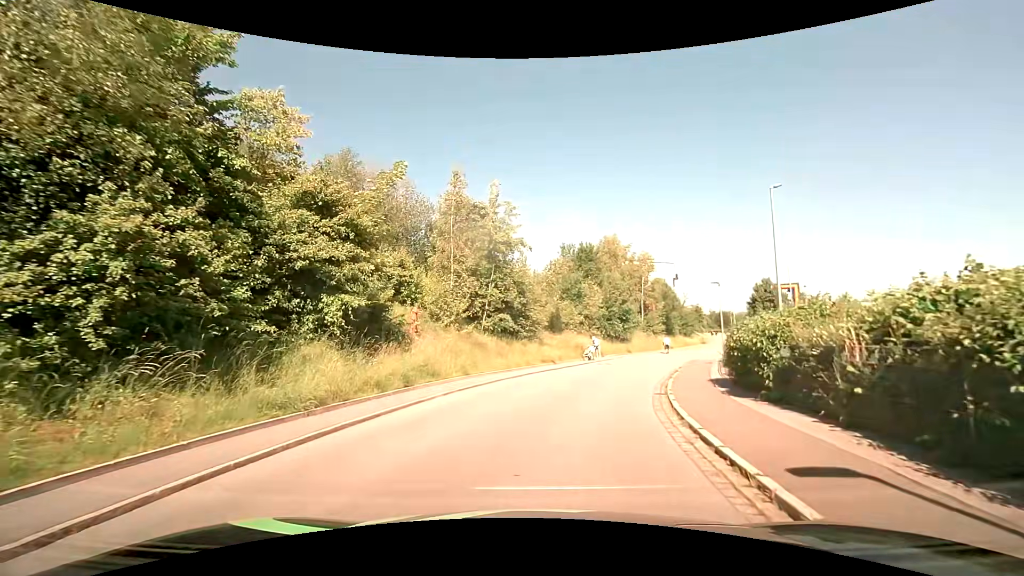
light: Day
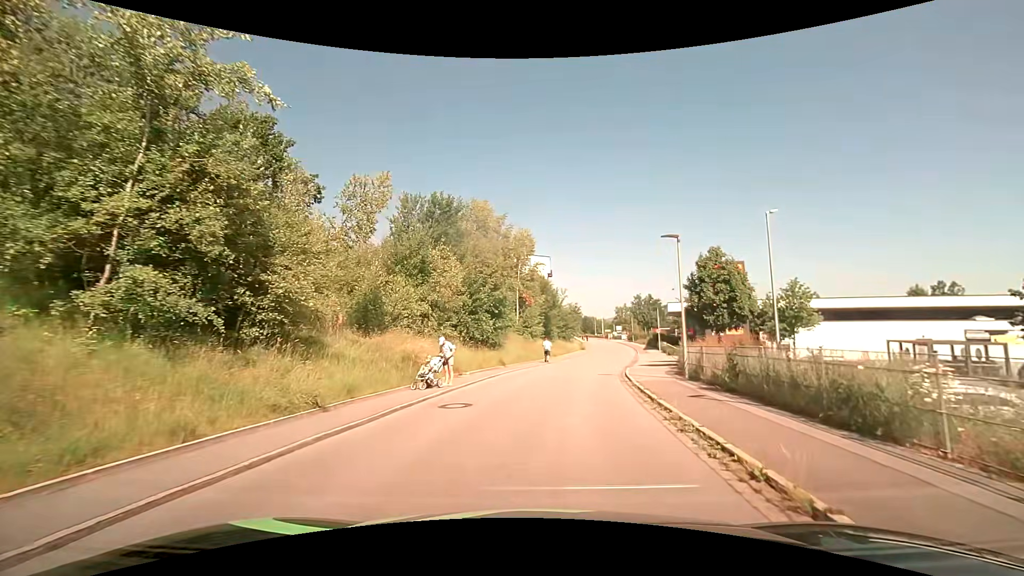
(+2.6, +17.9) m; +16°
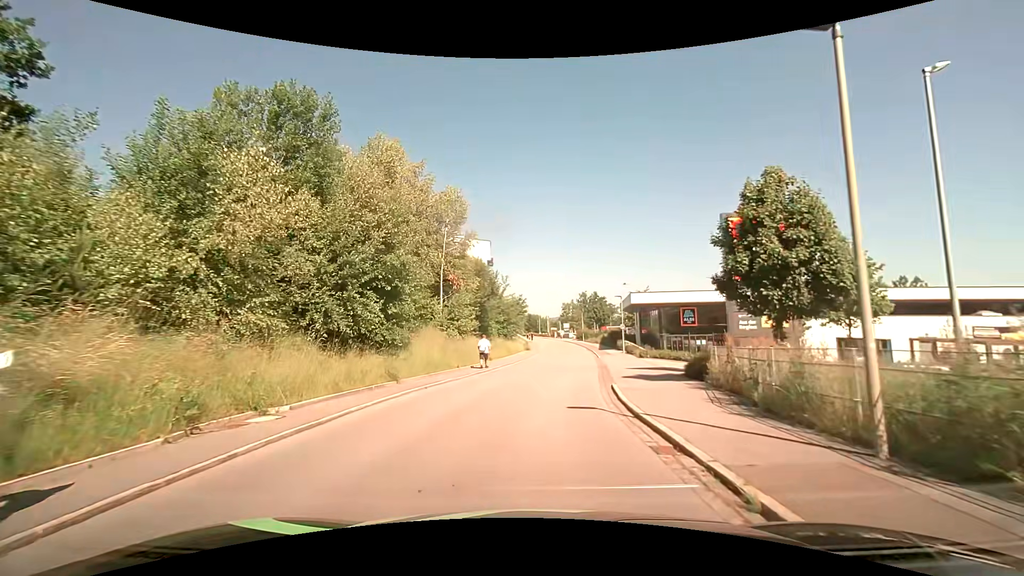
(+0.8, +12.5) m; +6°
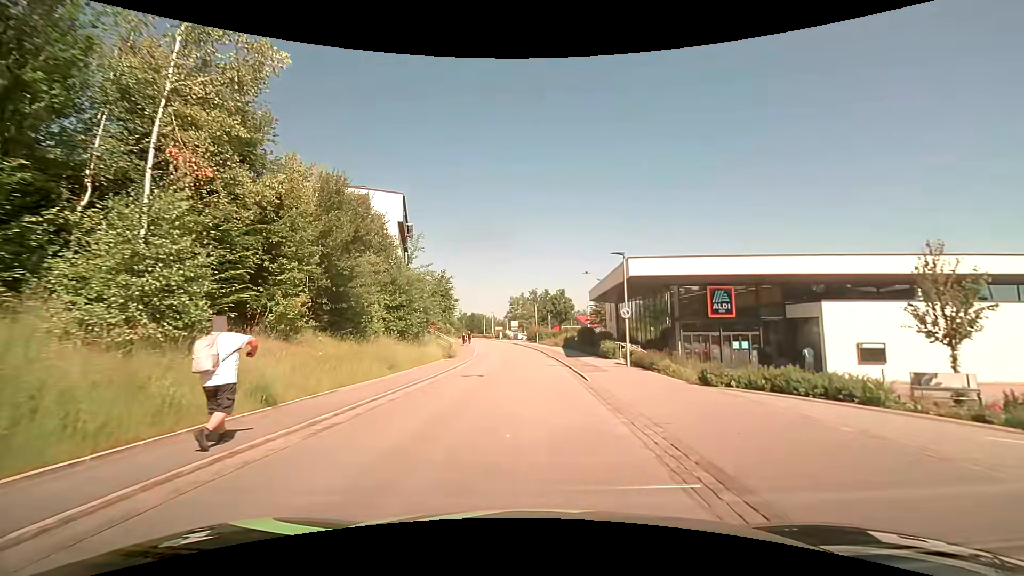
(+1.4, +22.6) m; +5°
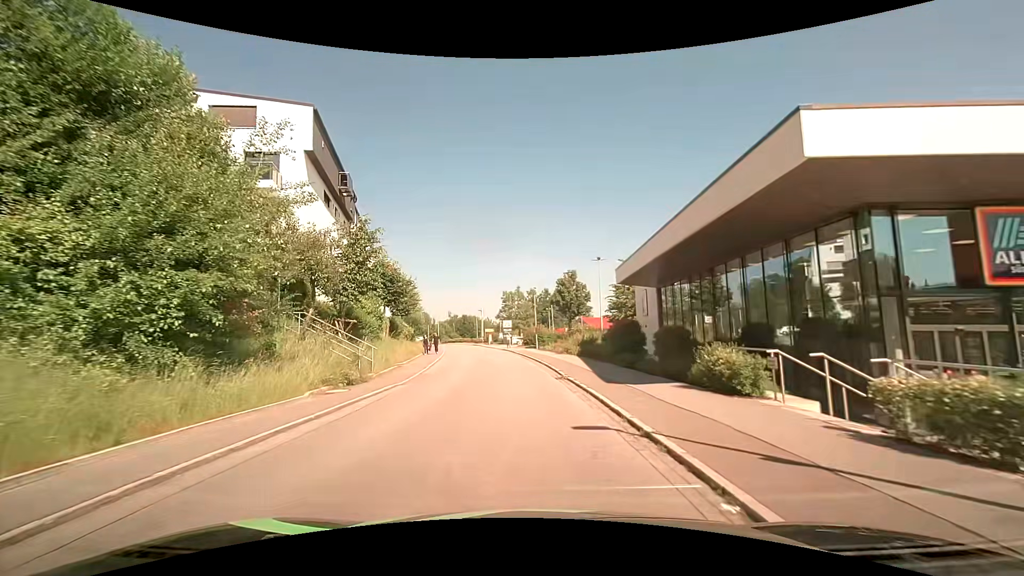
(+0.4, +18.7) m; +1°
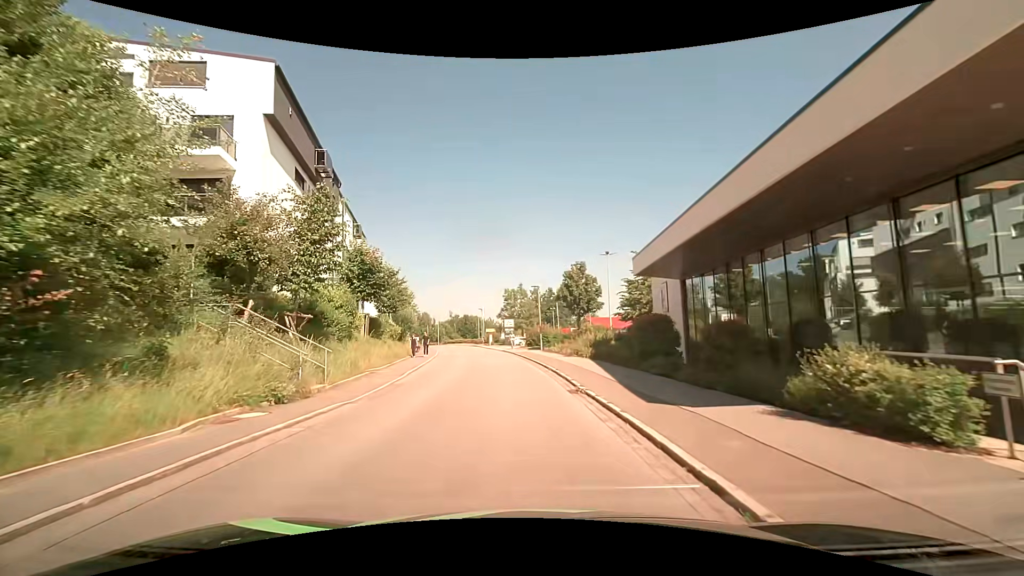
(0.0, +4.7) m; -1°
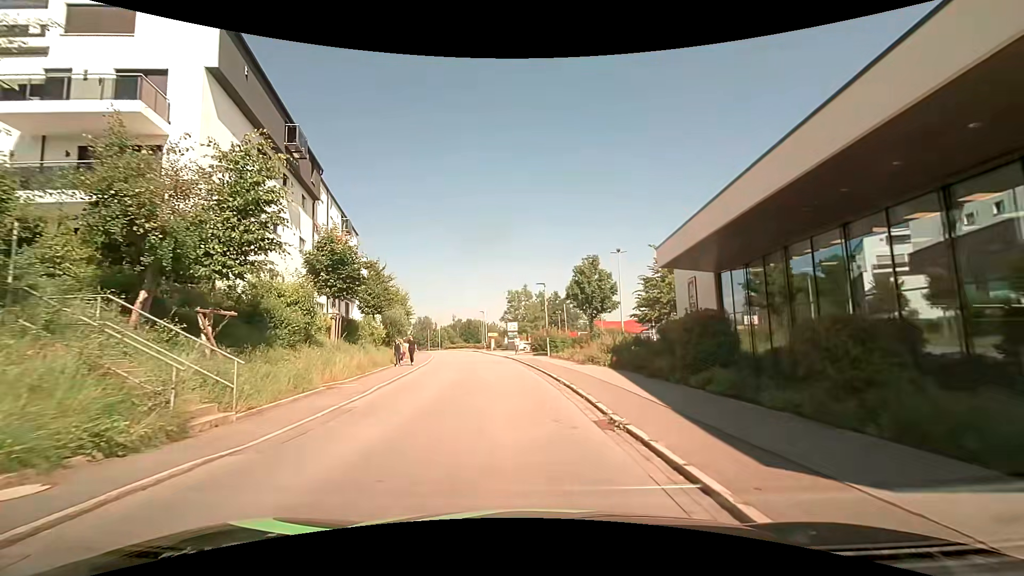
(0.0, +4.7) m; -1°
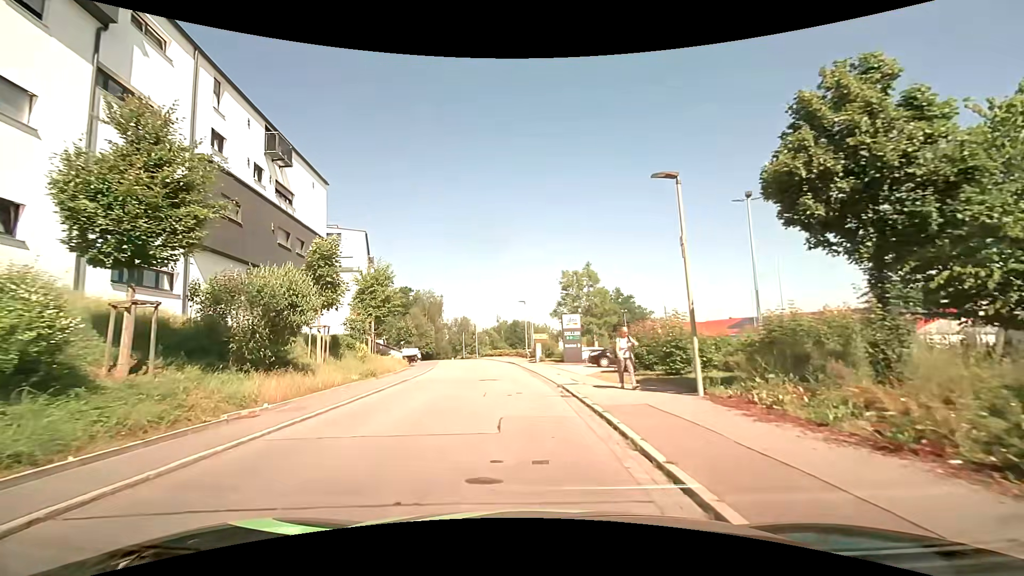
(-0.9, +22.8) m; -6°
